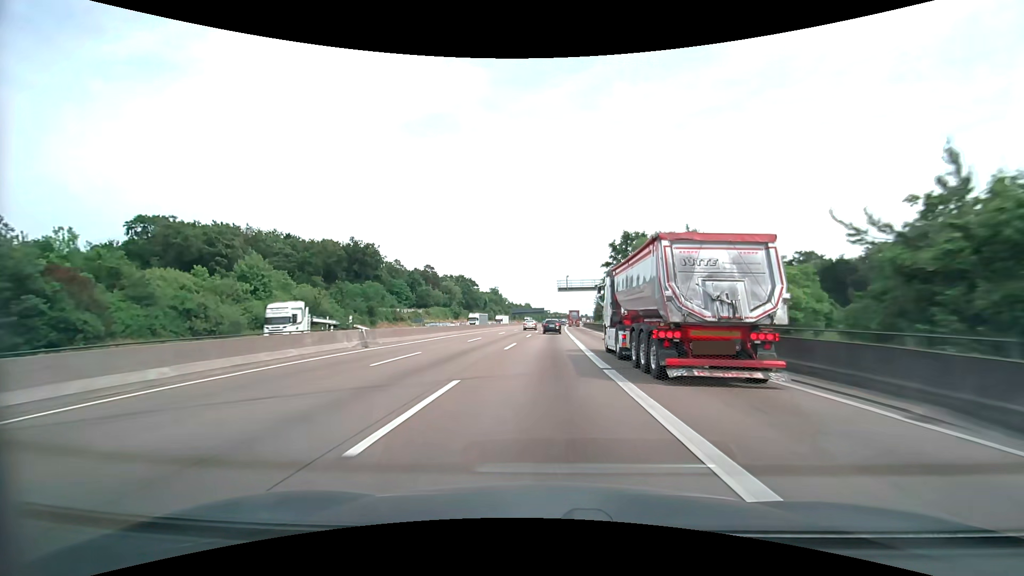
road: motorway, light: Day
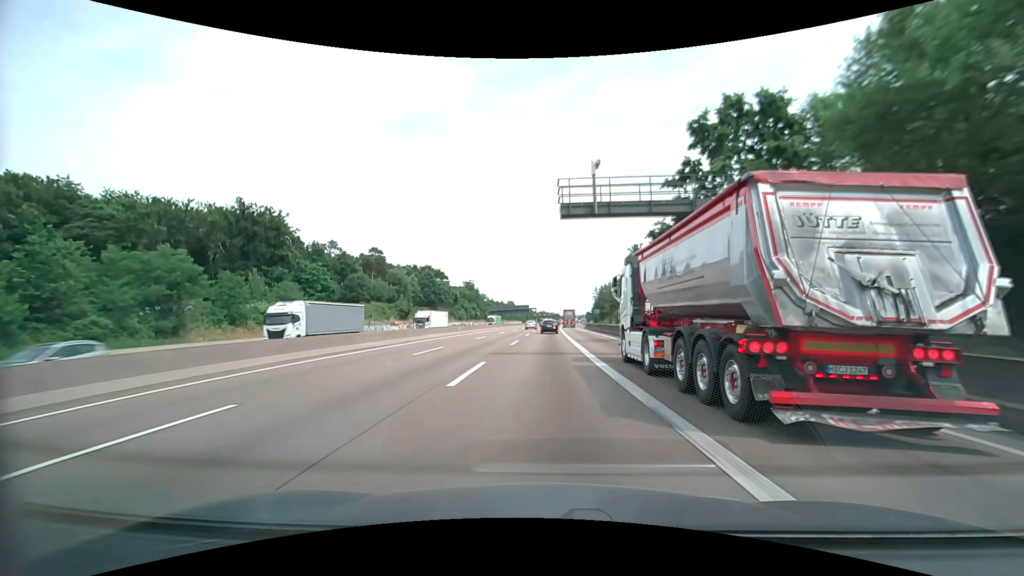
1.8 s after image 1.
(+0.5, +48.9) m; +1°
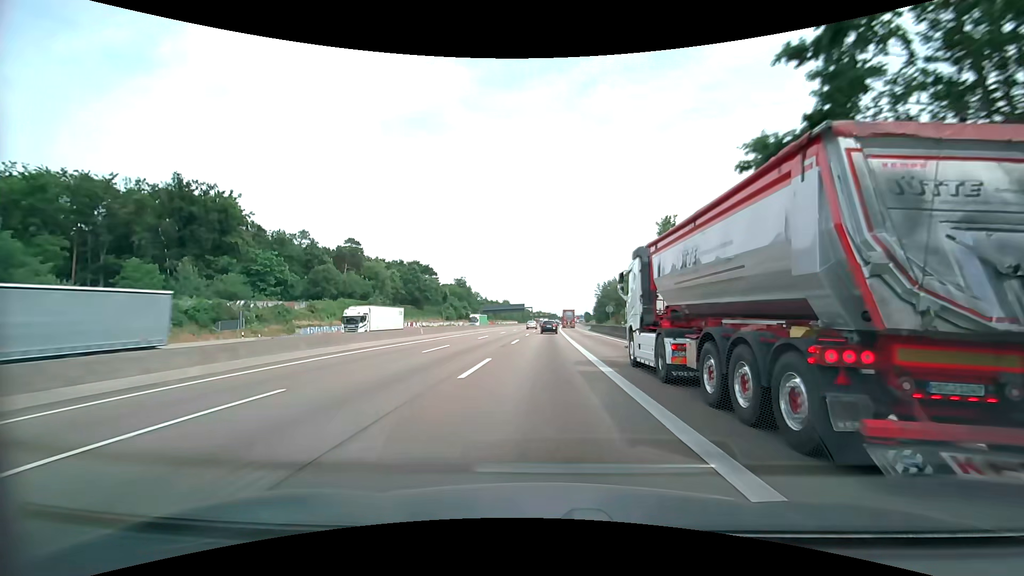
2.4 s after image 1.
(0.0, +16.3) m; 0°
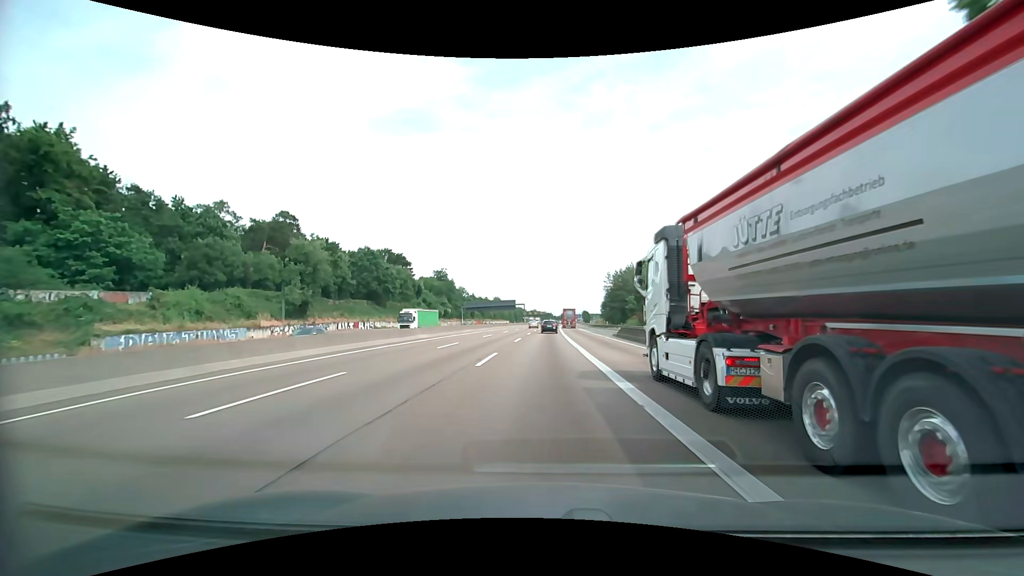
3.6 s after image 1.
(+0.2, +32.7) m; +1°
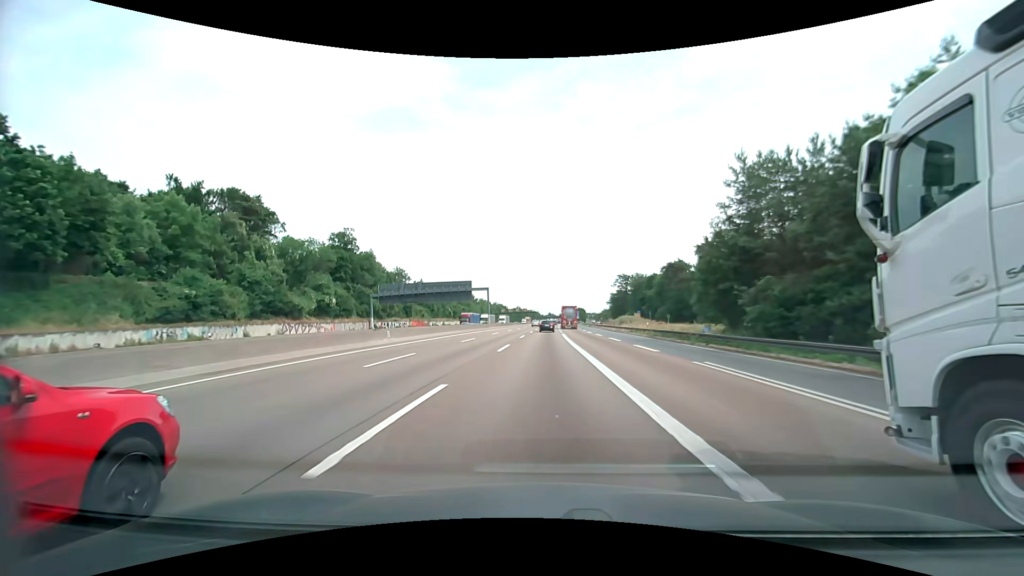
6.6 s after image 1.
(+1.0, +82.0) m; +1°
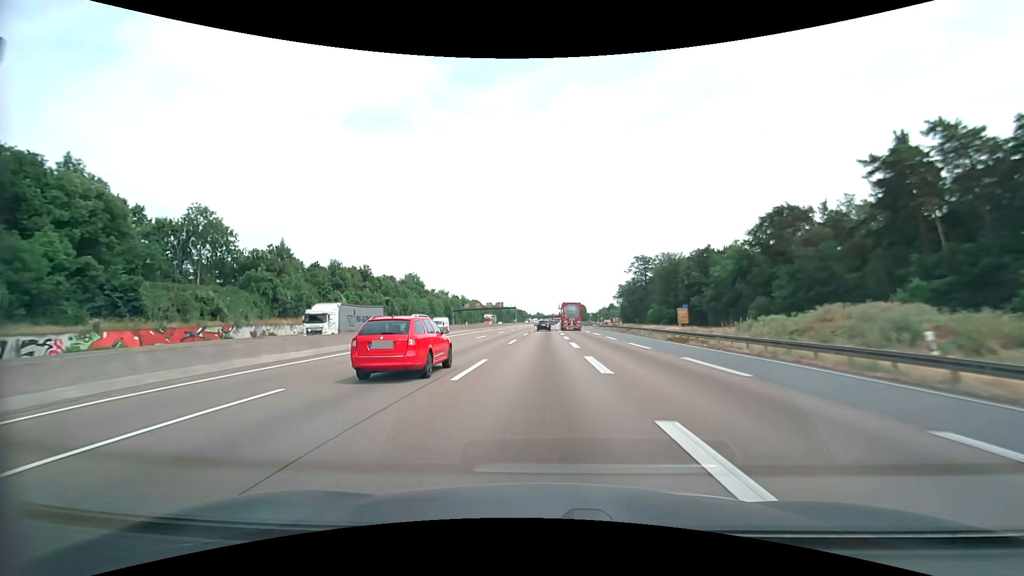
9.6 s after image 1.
(+1.1, +82.4) m; +1°
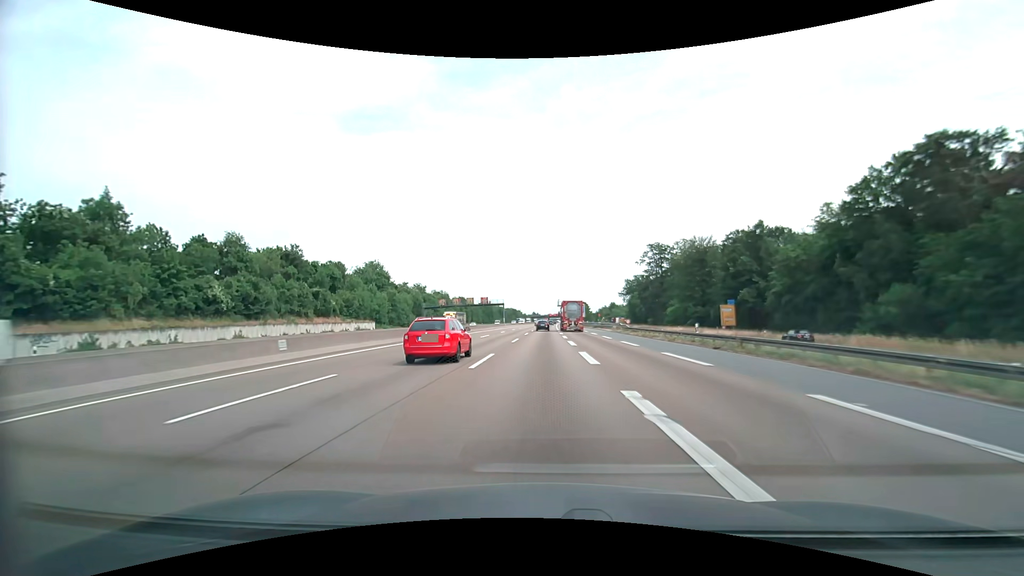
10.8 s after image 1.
(+0.1, +33.1) m; +1°
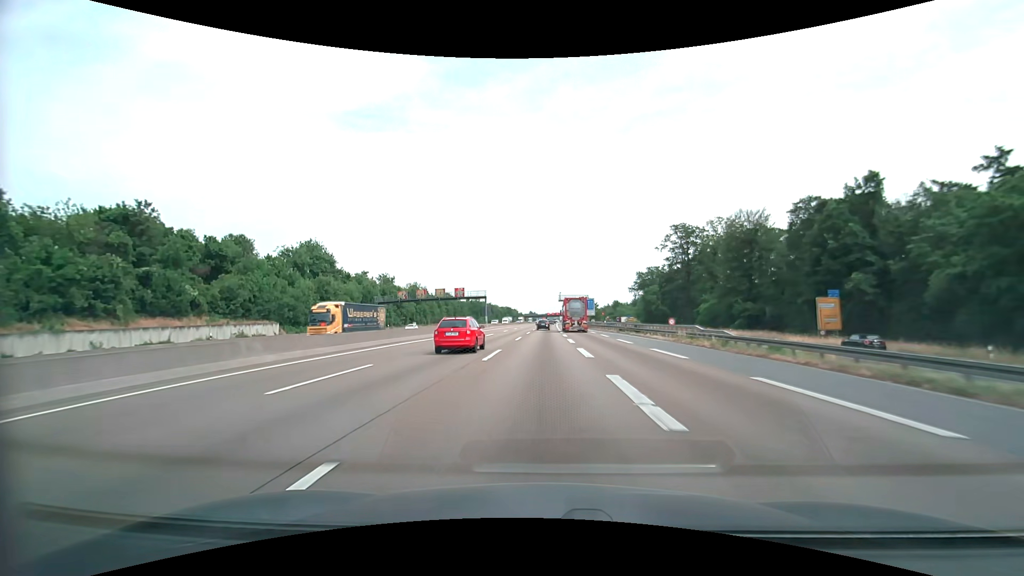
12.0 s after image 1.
(+0.1, +33.2) m; 0°
(0, +10) (0, +20) (0, +30) (0, +40) (0, +50) (0, +60) (+1, +70) (+1, +80) (+1, +90) (+1, +100) m
